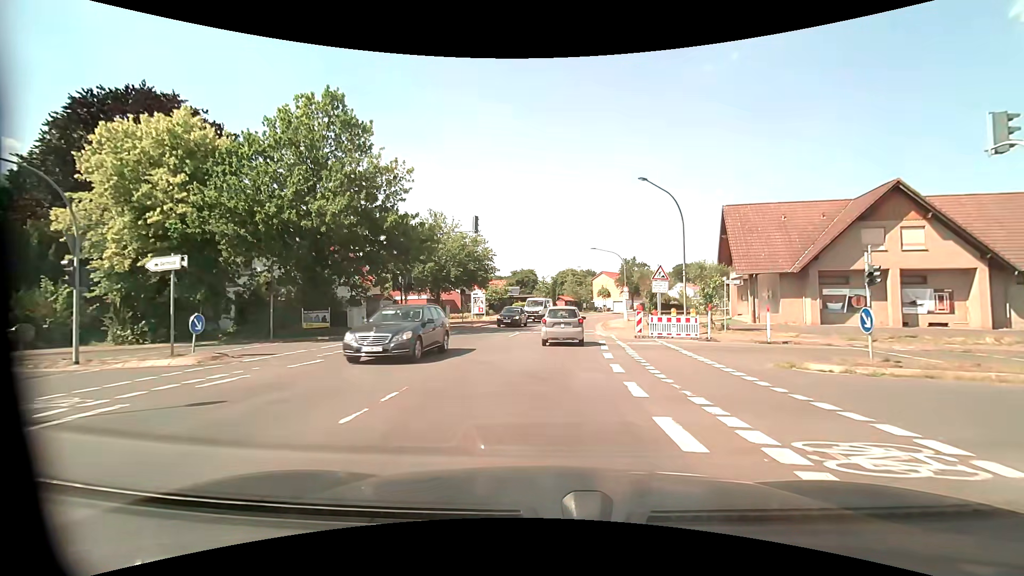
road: tertiary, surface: asphalt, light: Day
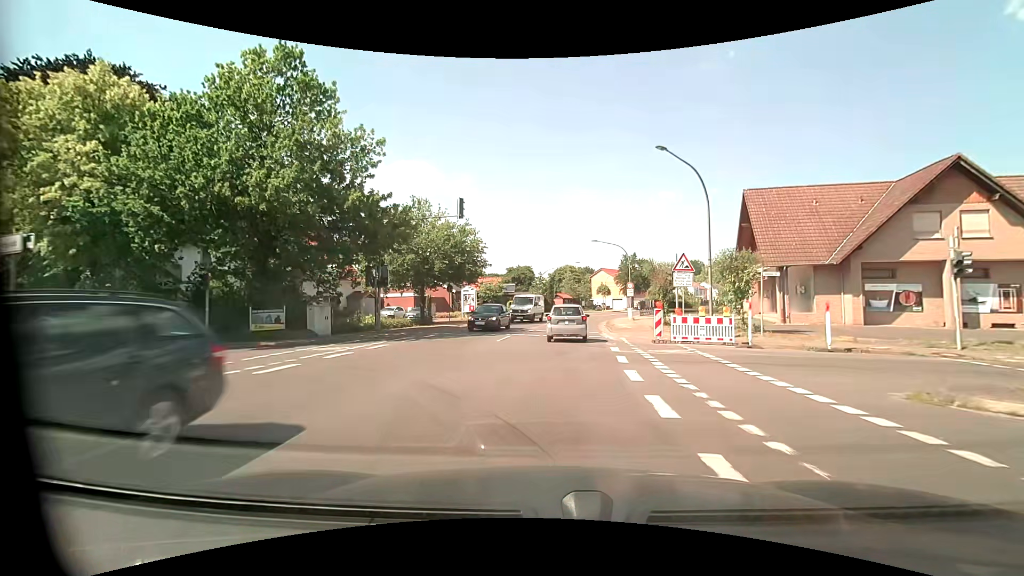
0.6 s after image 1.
(0.0, +4.7) m; 0°
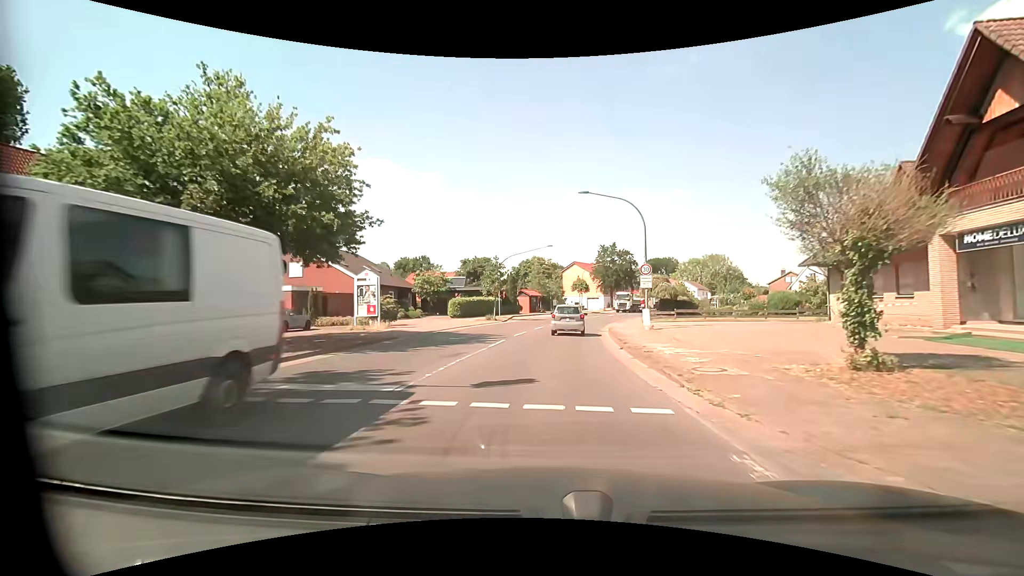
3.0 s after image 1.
(+0.7, +21.1) m; +4°
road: secondary
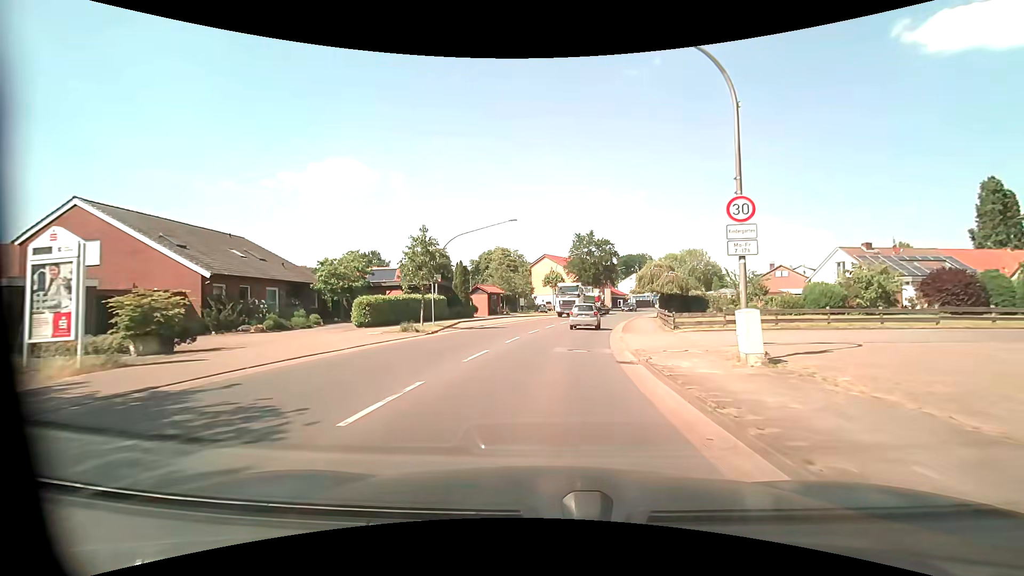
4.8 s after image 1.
(+0.5, +16.7) m; +4°
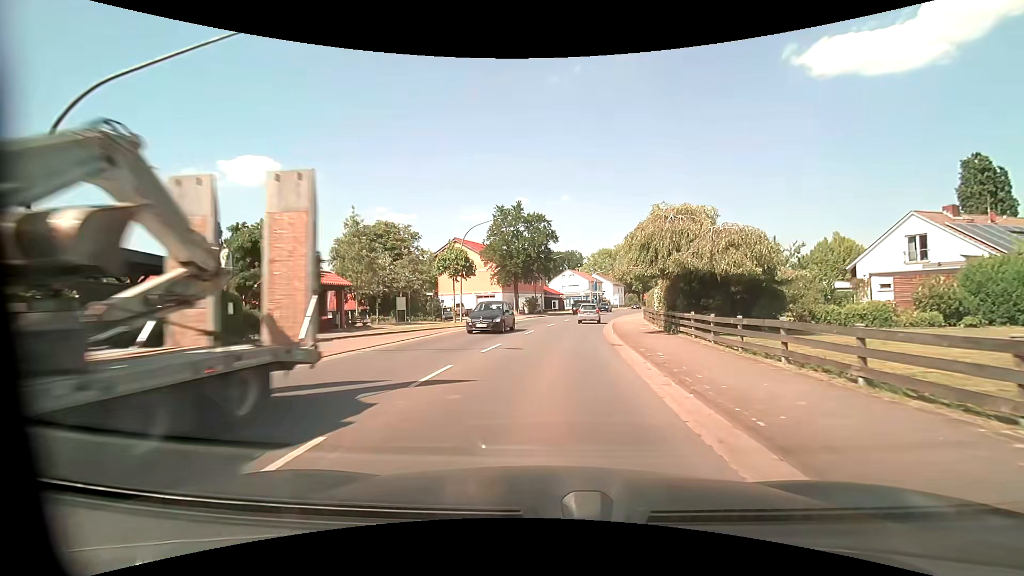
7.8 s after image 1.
(+1.6, +27.0) m; +9°
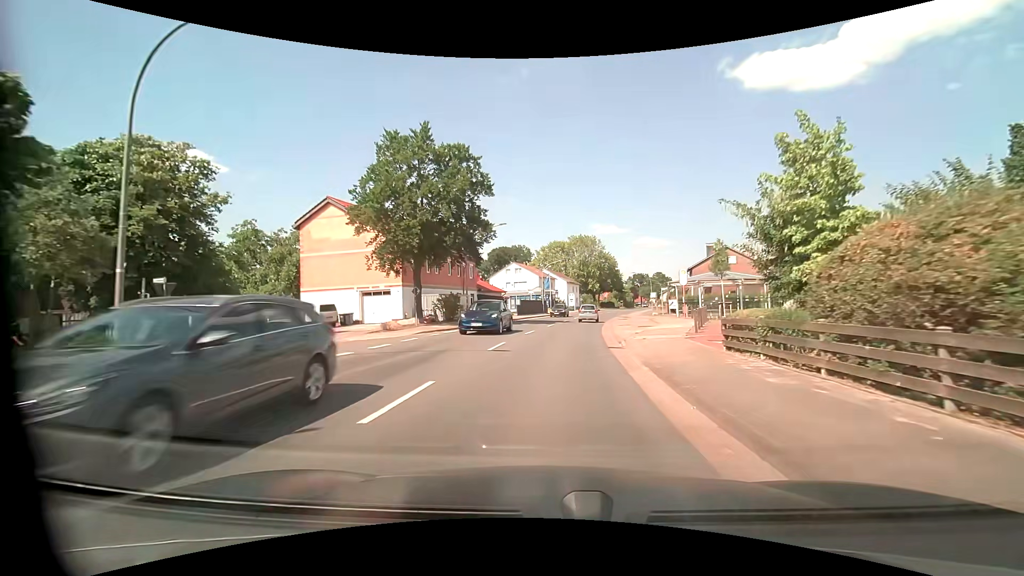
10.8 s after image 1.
(+1.2, +26.6) m; +6°
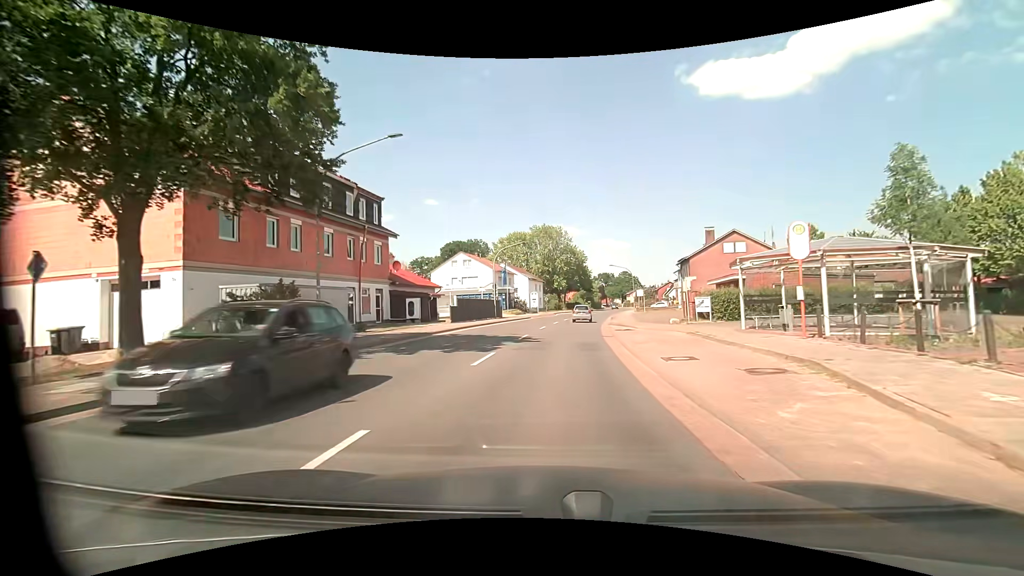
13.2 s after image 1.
(+0.8, +21.2) m; +4°
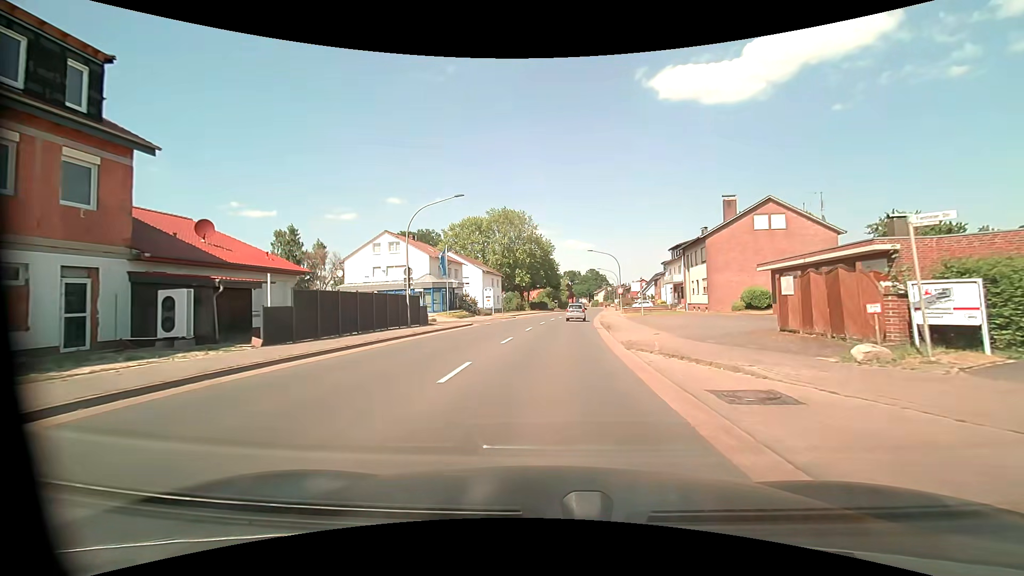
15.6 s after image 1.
(+0.8, +21.1) m; +5°
(0, +10) (0, +20) (+1, +30) (+2, +40) (+3, +50) (+4, +60) (+5, +70) (+6, +80) (+7, +90) (+9, +100) m
